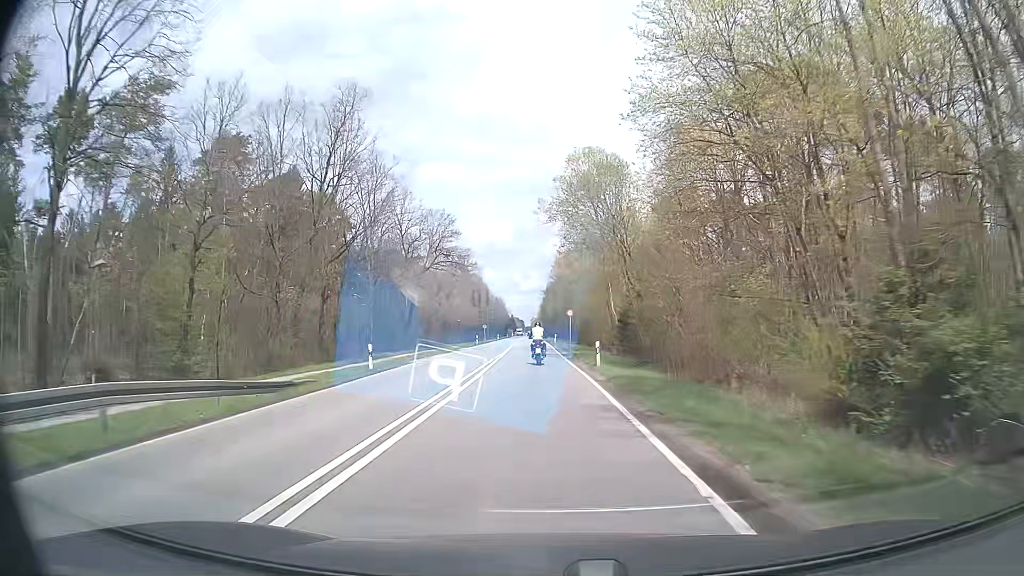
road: secondary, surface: asphalt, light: Day
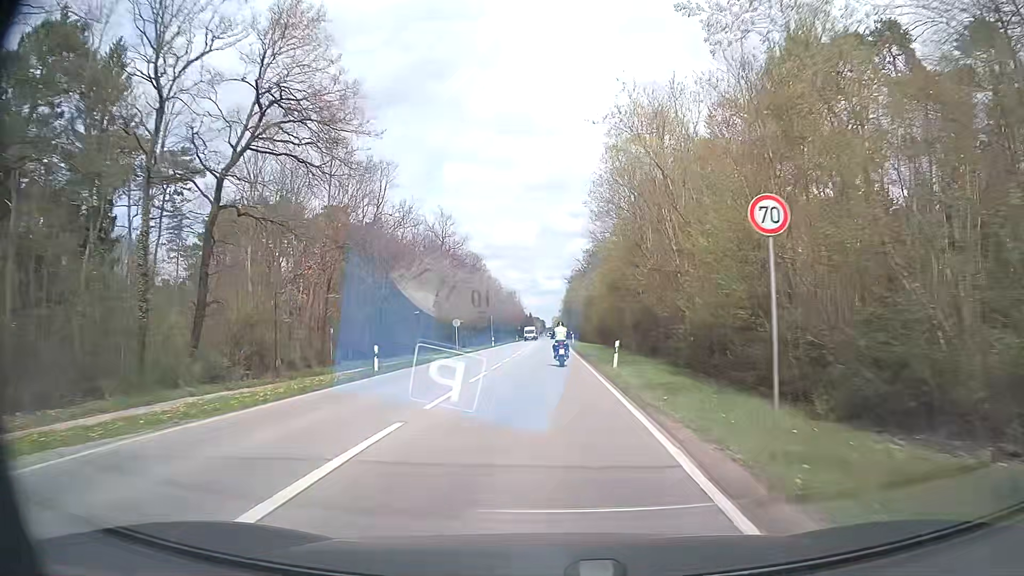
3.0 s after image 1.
(-0.9, +51.5) m; -2°
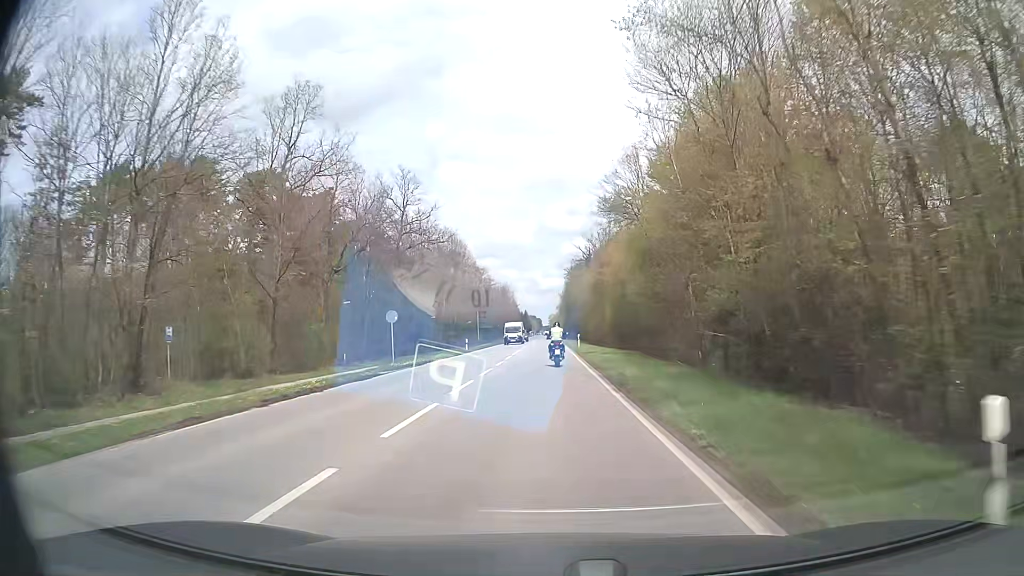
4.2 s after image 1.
(0.0, +21.3) m; 0°
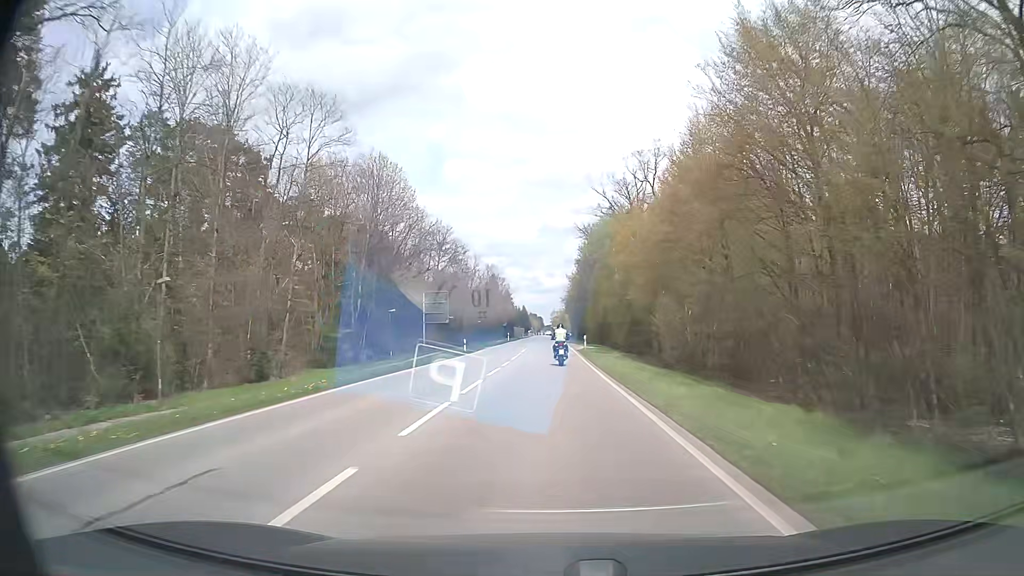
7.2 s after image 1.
(+0.1, +54.0) m; 0°
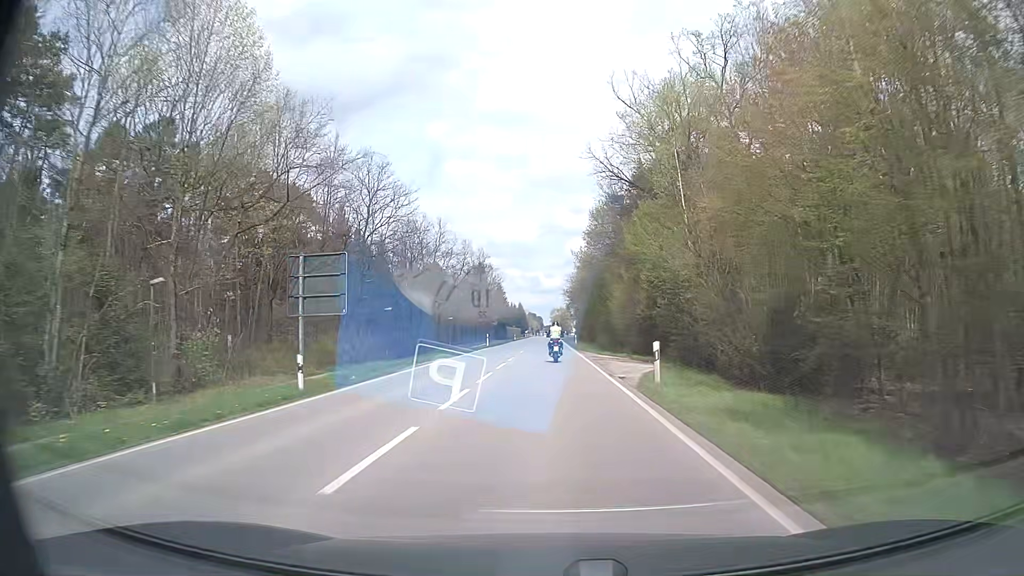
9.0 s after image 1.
(0.0, +33.4) m; 0°
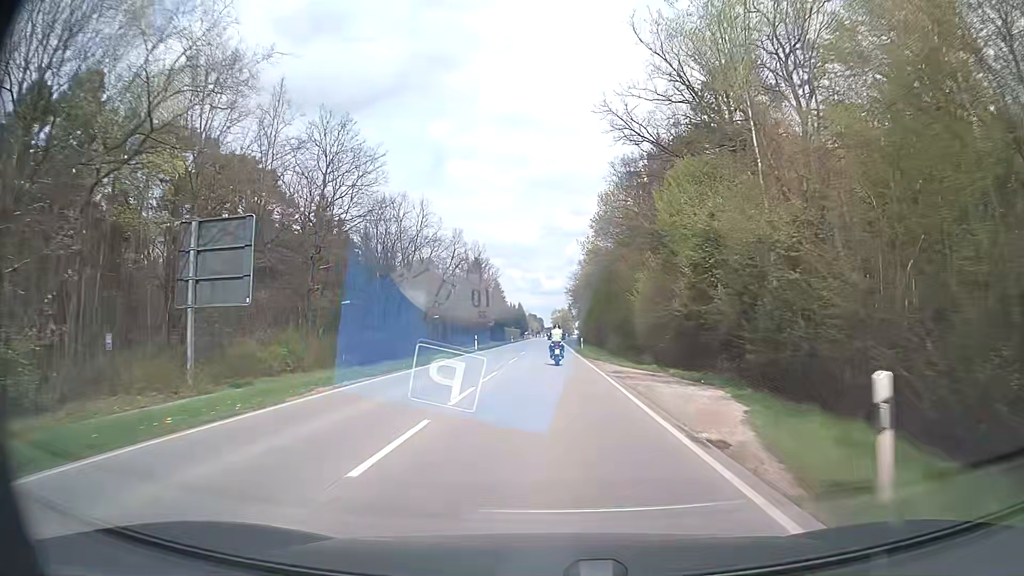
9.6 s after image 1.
(0.0, +11.3) m; 0°
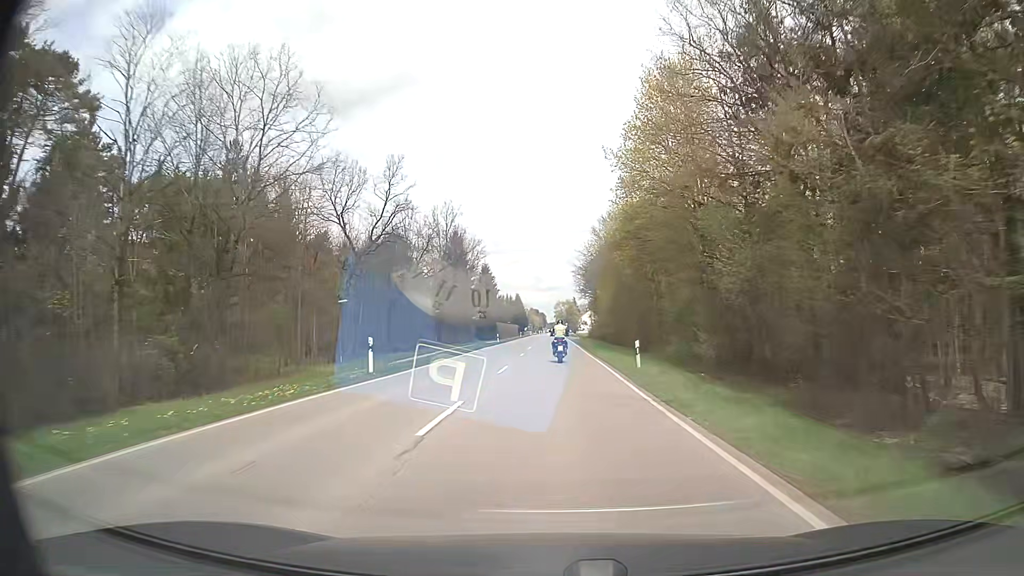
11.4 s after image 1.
(-0.1, +33.9) m; 0°
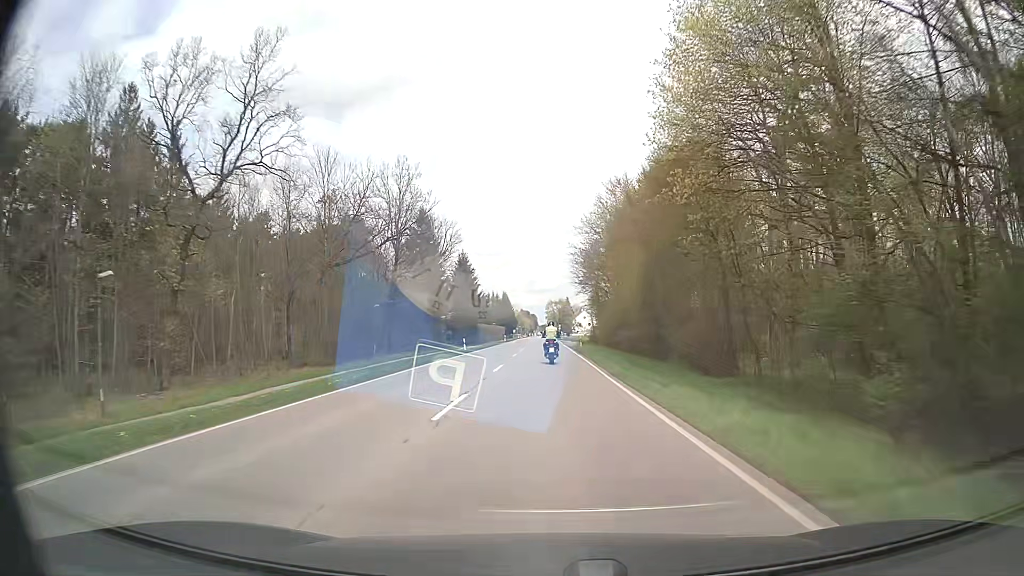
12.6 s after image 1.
(0.0, +22.2) m; 0°
(0, +10) (0, +20) (0, +30) (0, +40) (0, +50) (0, +60) (0, +70) (0, +80) (0, +90) (0, +100) m
